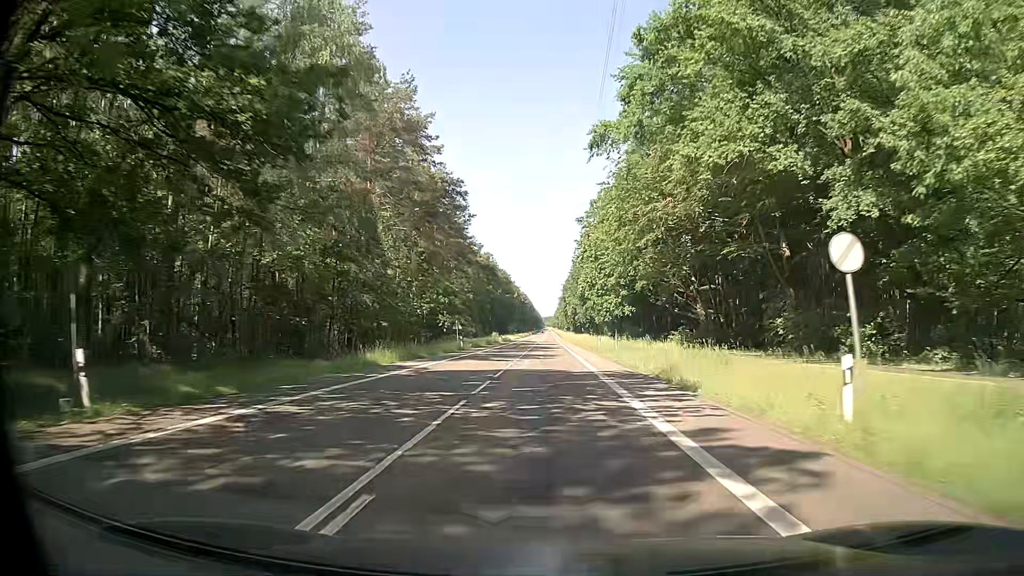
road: secondary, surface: asphalt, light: Day
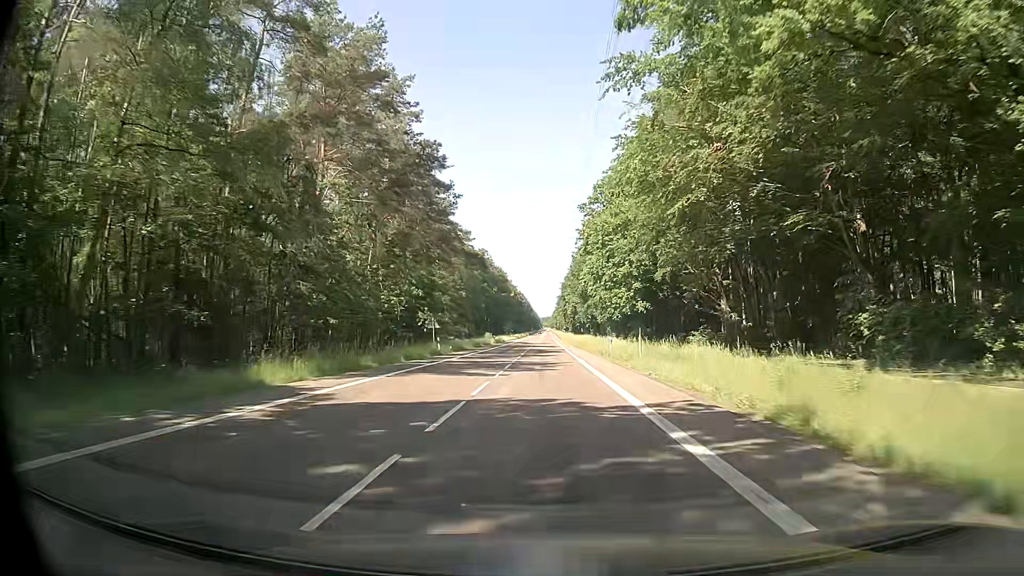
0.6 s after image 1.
(0.0, +11.8) m; 0°
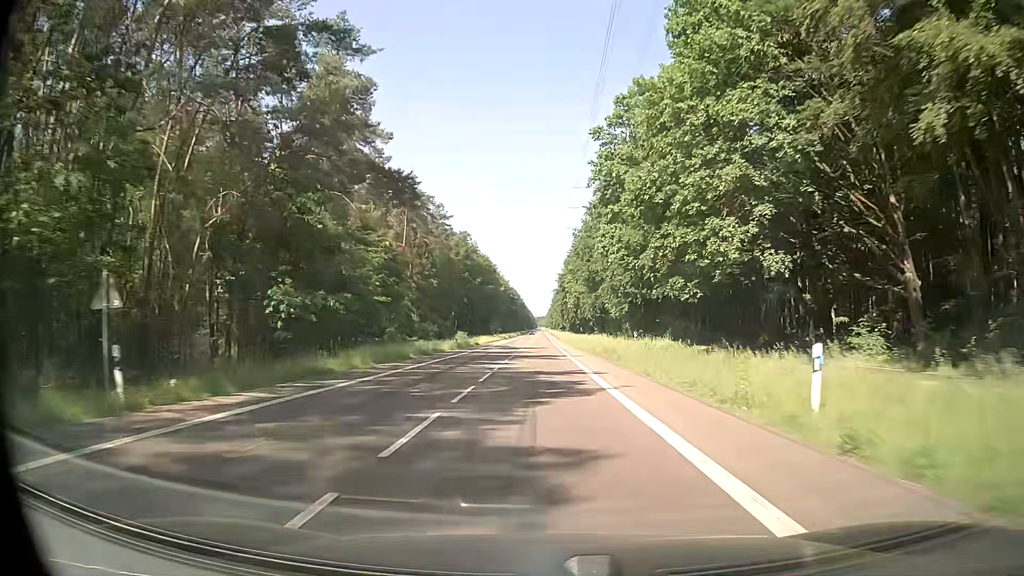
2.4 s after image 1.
(+0.5, +37.3) m; +1°
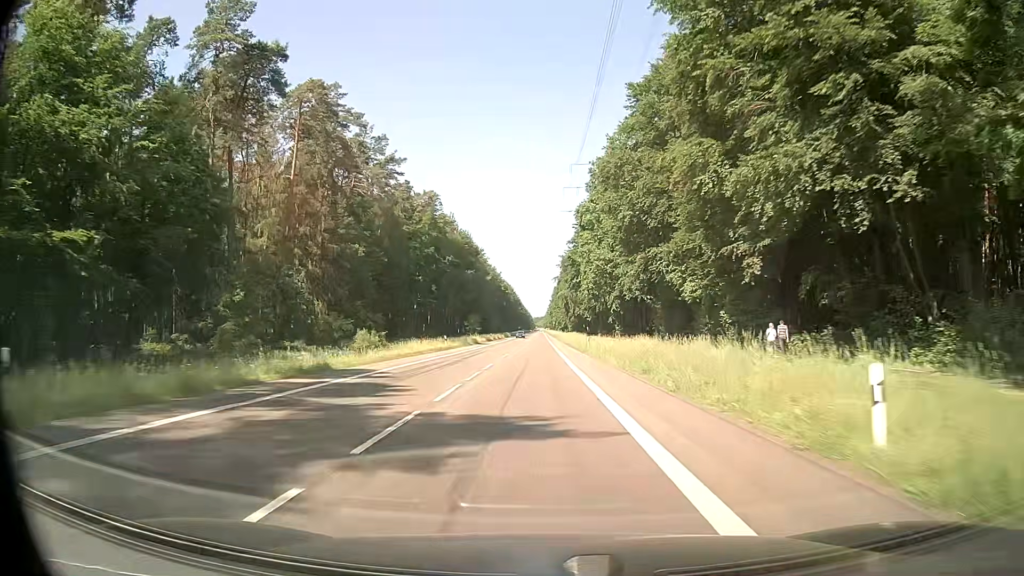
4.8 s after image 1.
(+0.1, +53.4) m; 0°
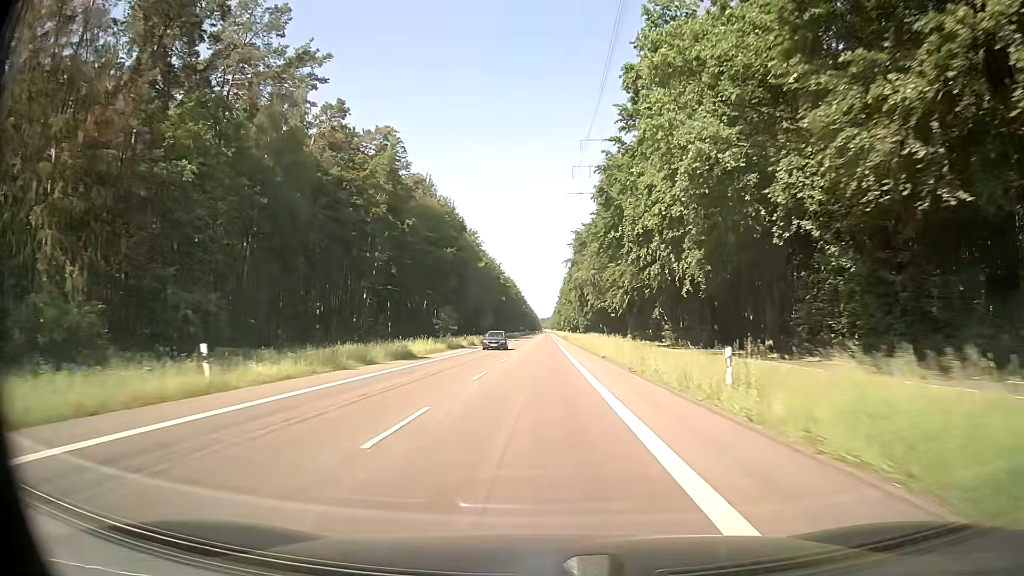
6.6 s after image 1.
(-0.5, +42.8) m; -1°
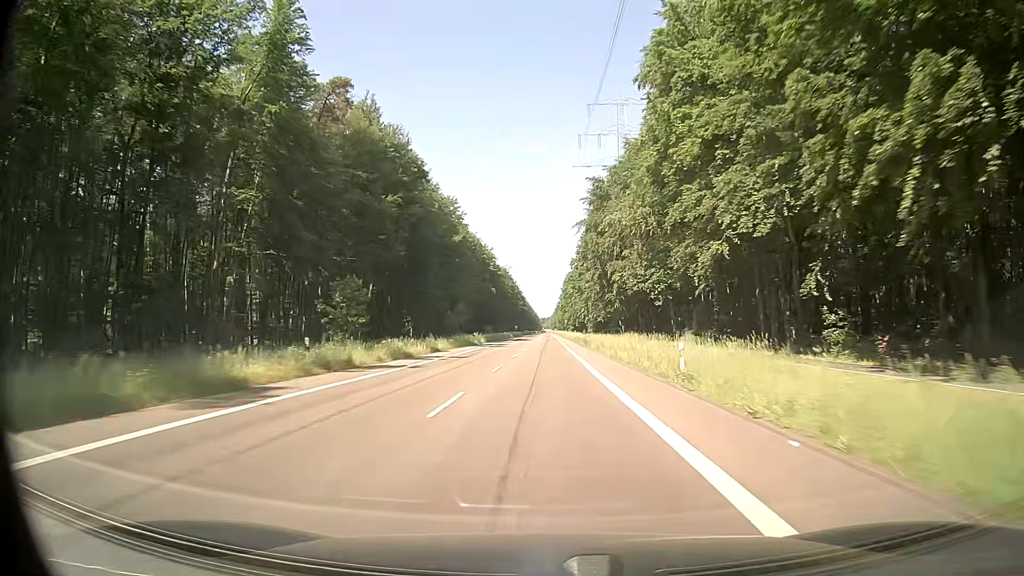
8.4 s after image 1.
(-0.1, +44.7) m; 0°
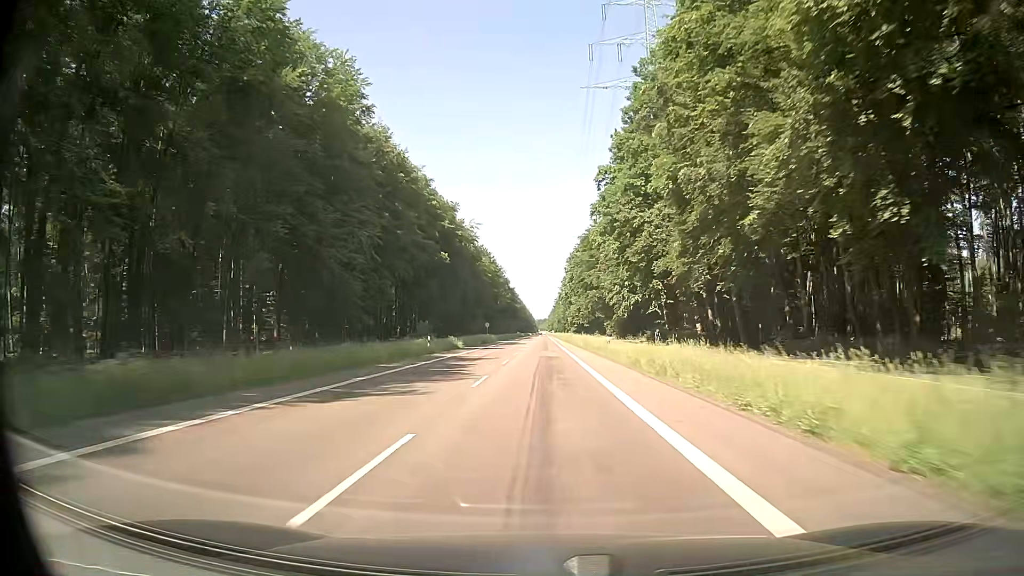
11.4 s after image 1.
(+0.1, +76.7) m; 0°
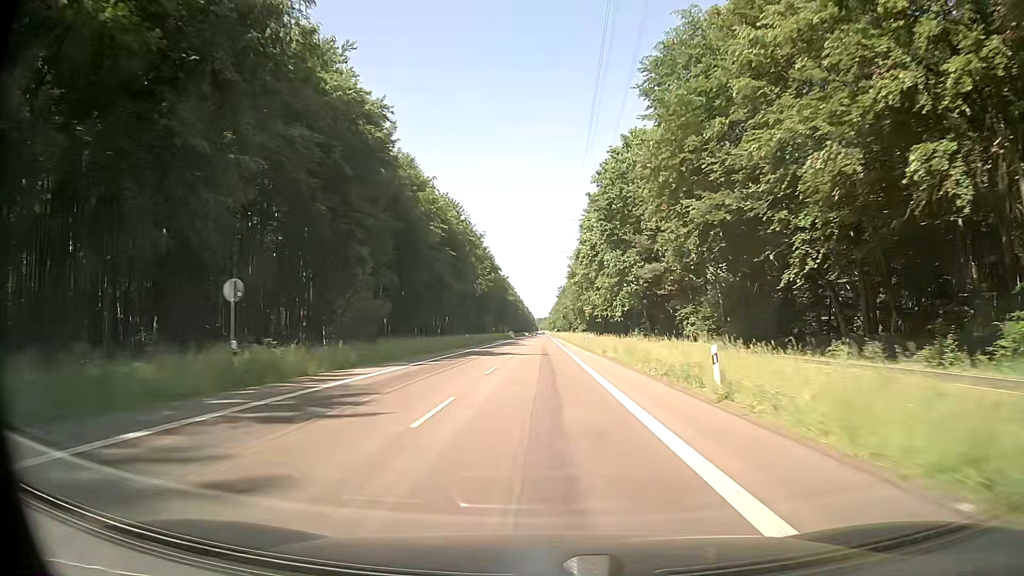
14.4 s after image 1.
(+0.1, +78.0) m; 0°
(0, +10) (0, +20) (0, +30) (0, +40) (0, +50) (0, +60) (0, +70) (0, +80) (0, +90) (0, +100) m
